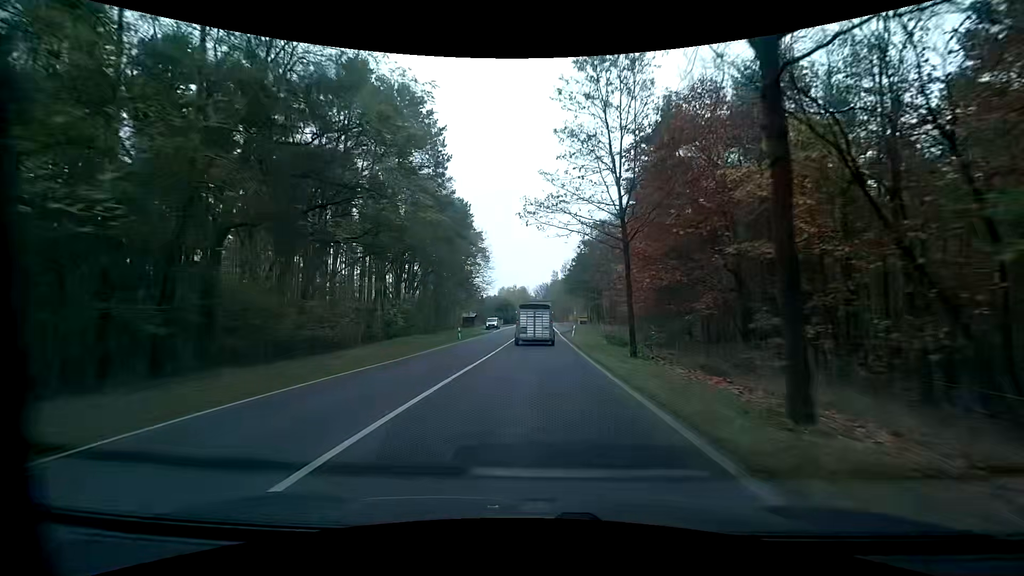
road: primary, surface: asphalt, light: Day
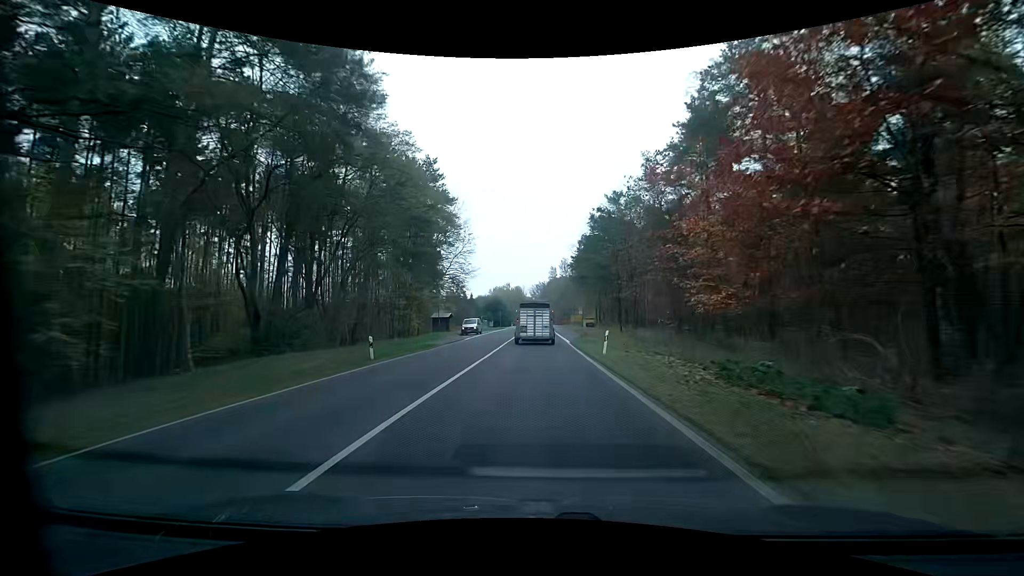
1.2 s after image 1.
(+0.2, +21.8) m; +1°
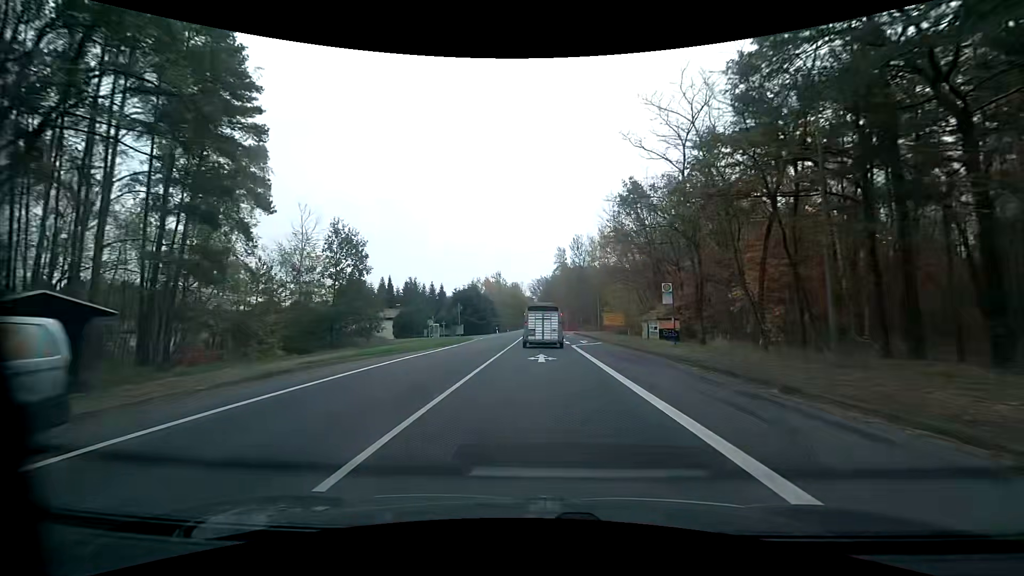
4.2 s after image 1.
(-0.1, +53.9) m; 0°
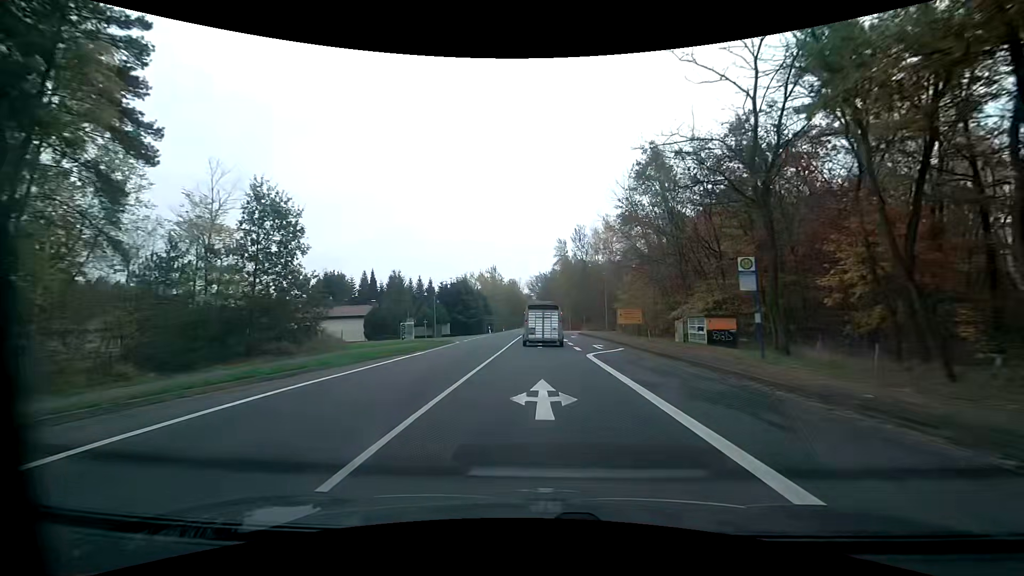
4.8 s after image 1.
(0.0, +10.6) m; 0°
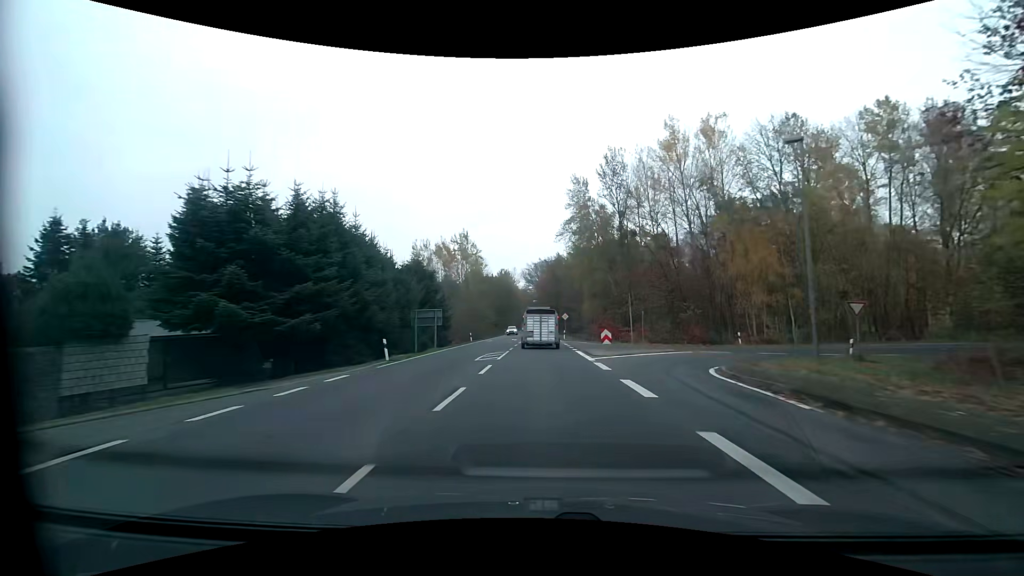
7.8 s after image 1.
(0.0, +51.6) m; 0°
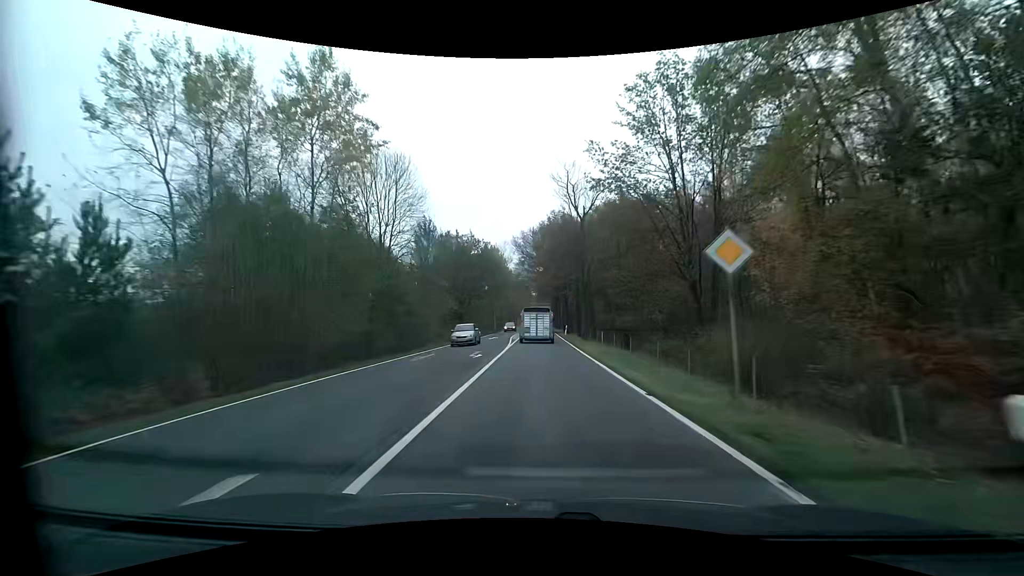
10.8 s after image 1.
(+0.2, +52.4) m; 0°
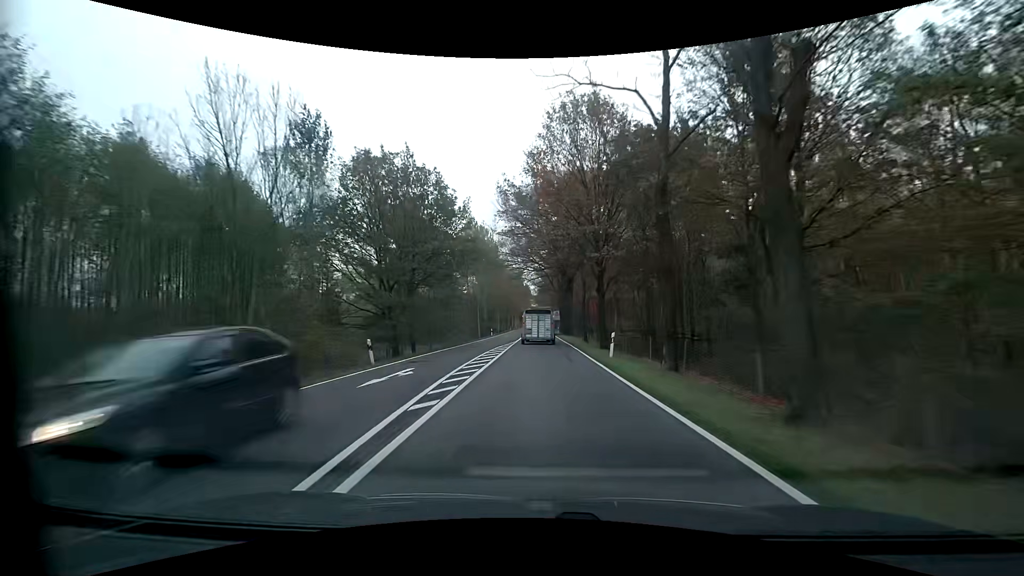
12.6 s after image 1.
(0.0, +33.2) m; 0°
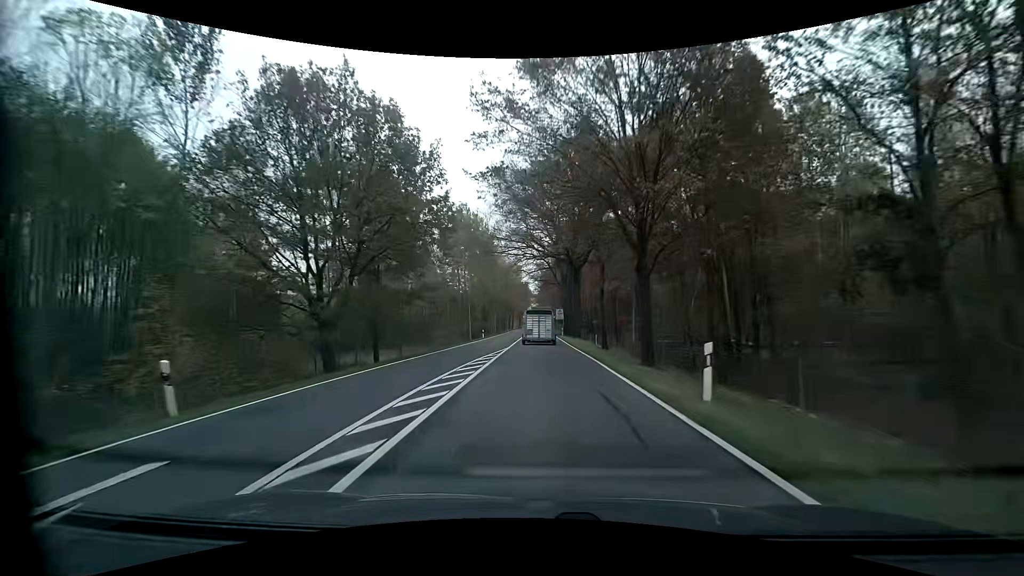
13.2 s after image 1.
(0.0, +11.4) m; 0°
(0, +10) (0, +20) (0, +30) (0, +40) (0, +50) (0, +60) (0, +70) (0, +80) (0, +90) (0, +100) m
